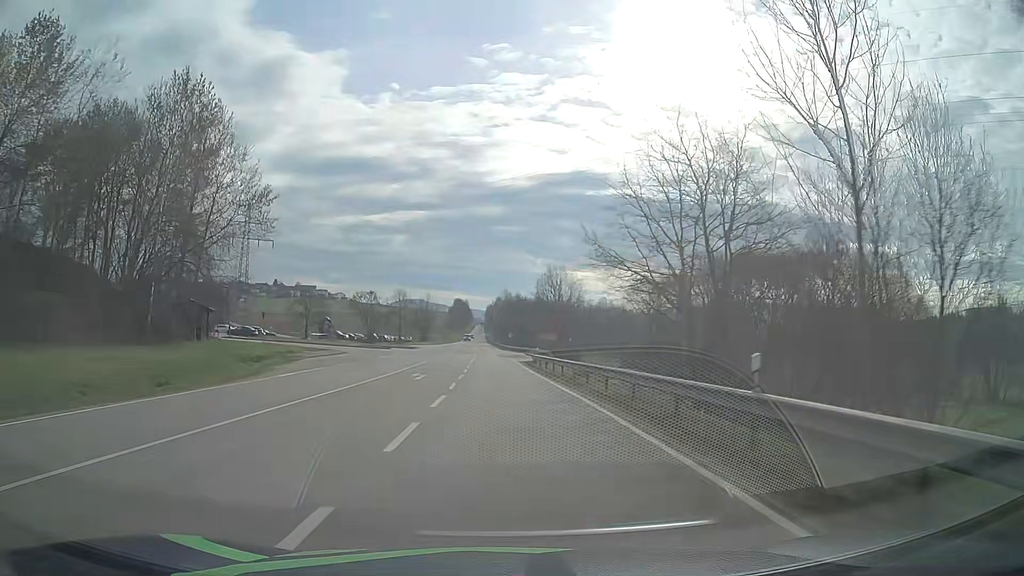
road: secondary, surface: asphalt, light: Day
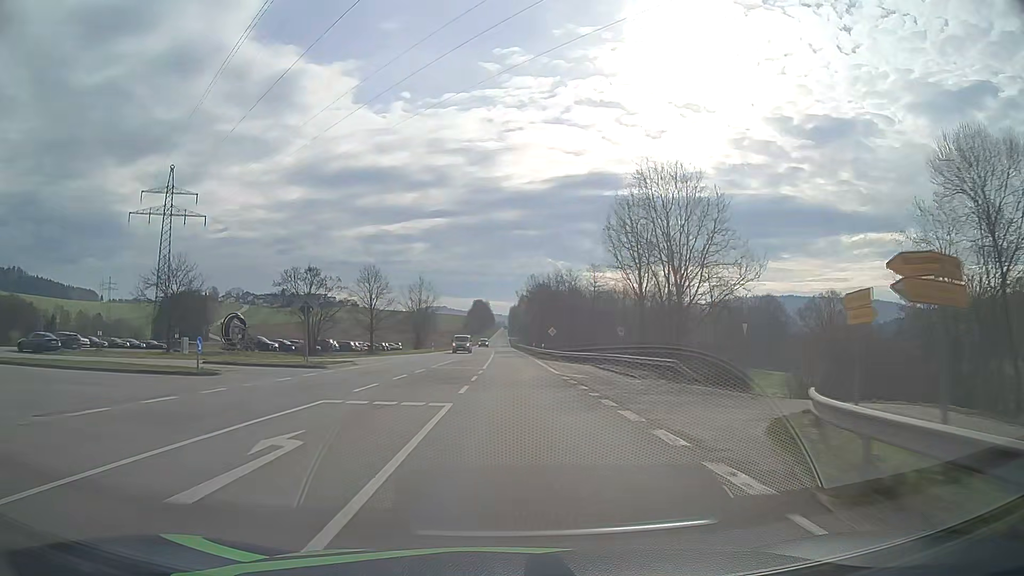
(-1.2, +50.2) m; -2°
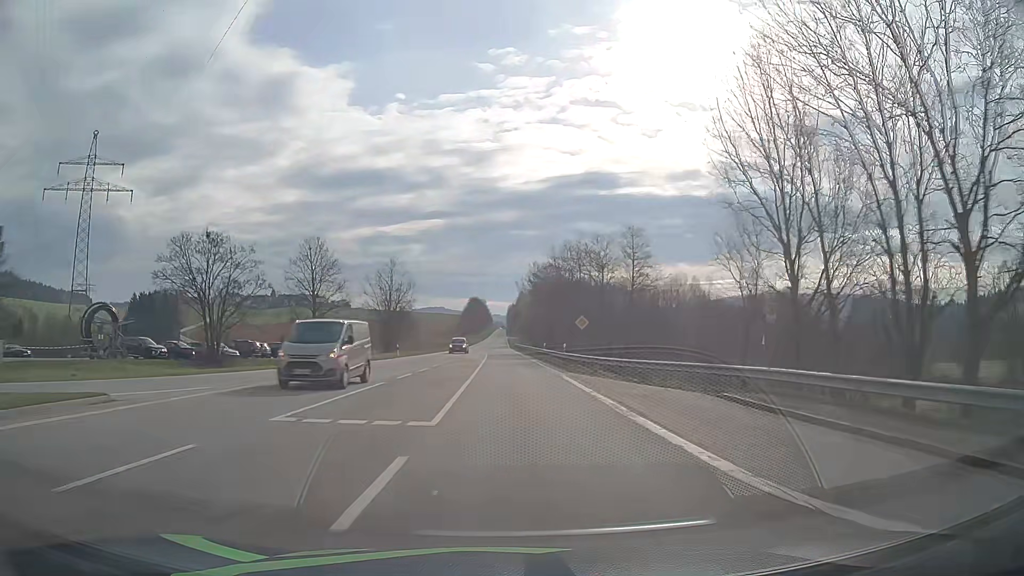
(-0.1, +25.3) m; 0°
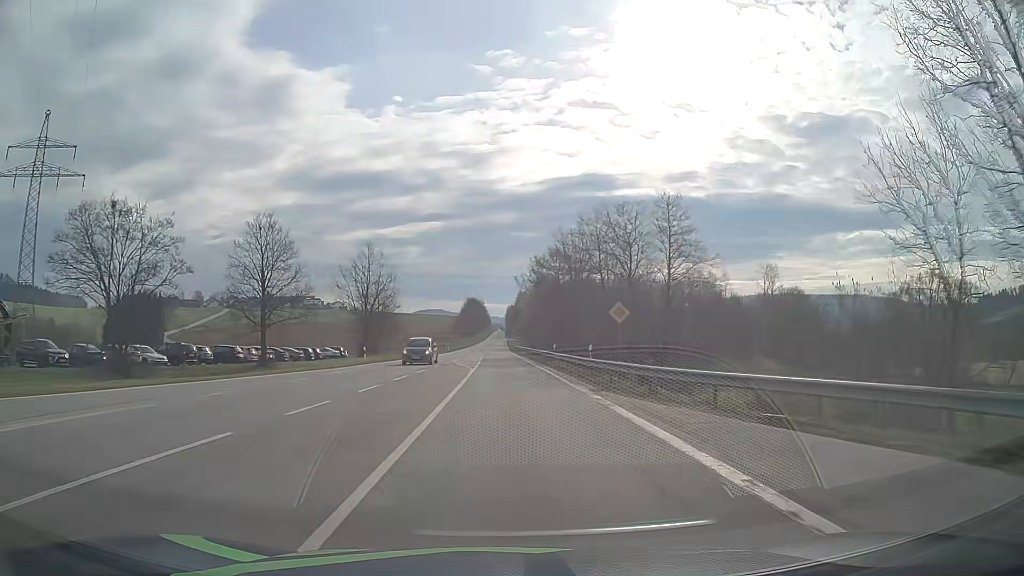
(+0.1, +12.7) m; 0°
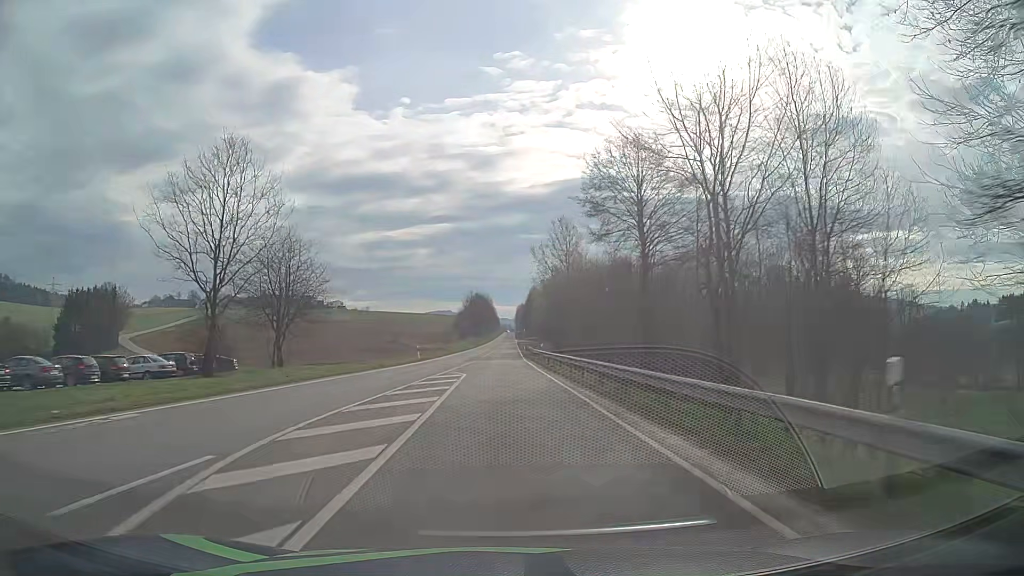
(-0.2, +37.9) m; -1°
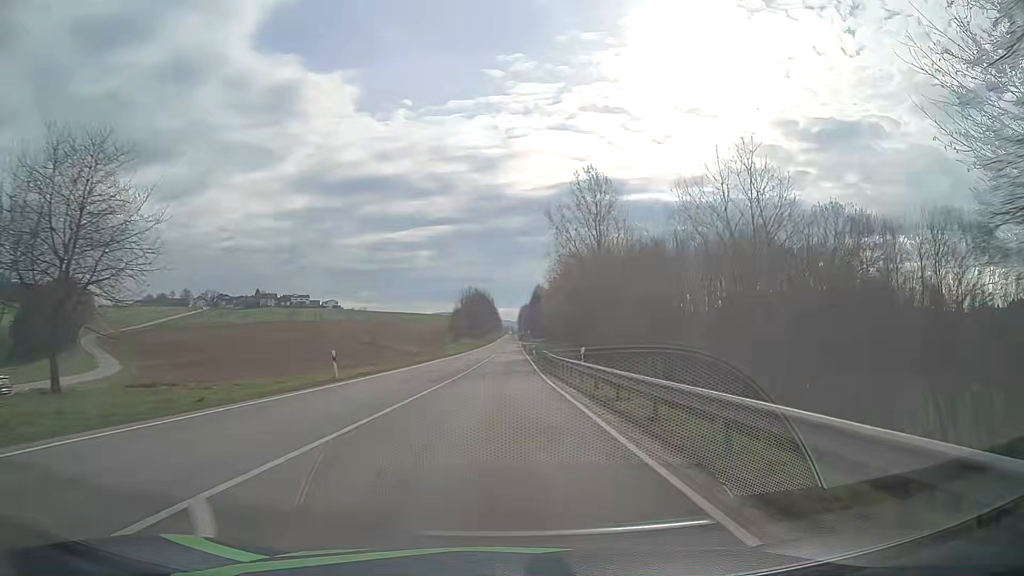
(-0.1, +25.2) m; 0°
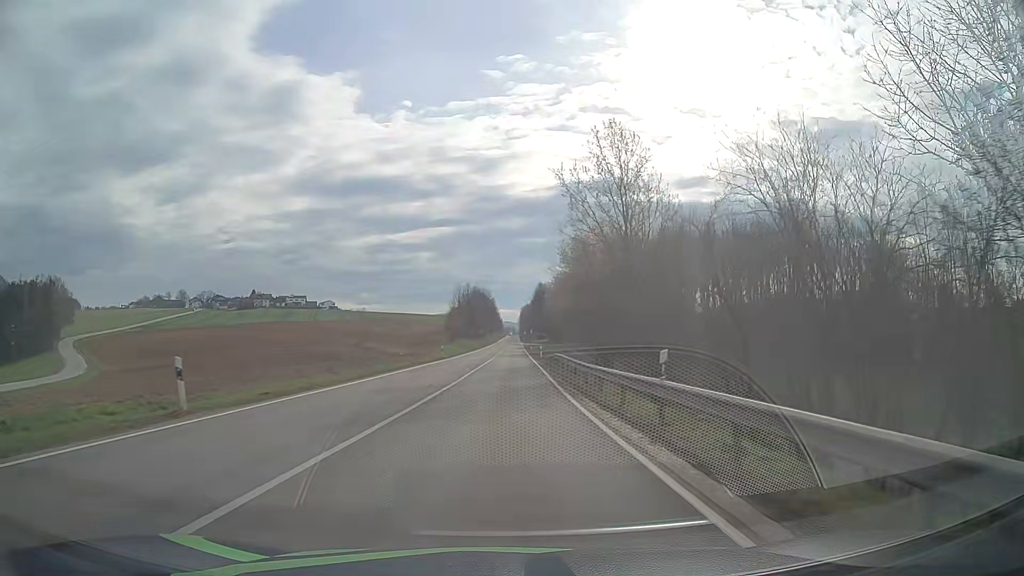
(0.0, +12.6) m; 0°
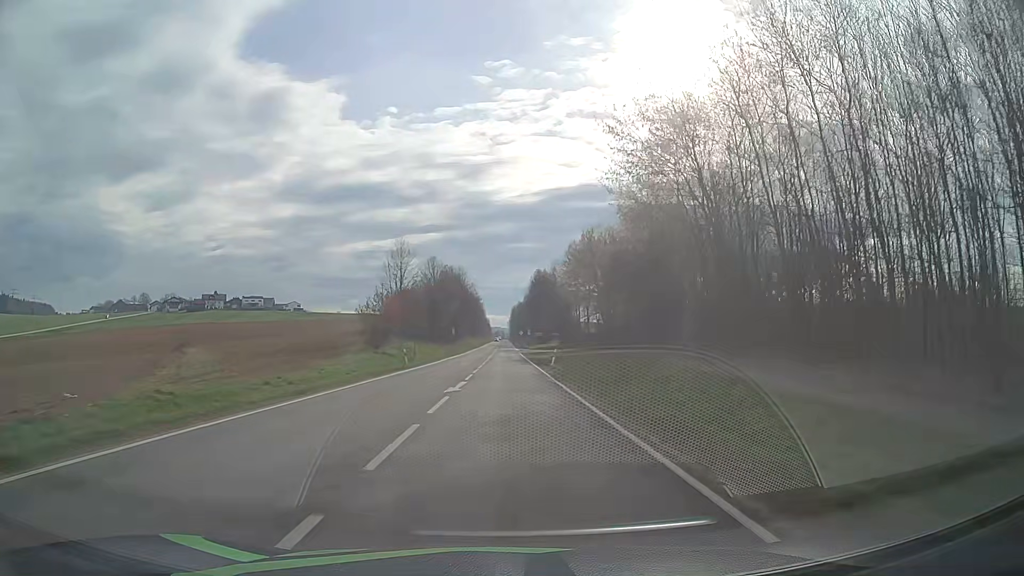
(+0.5, +63.4) m; +1°
(0, +10) (0, +20) (0, +30) (0, +40) (0, +50) (0, +60) (0, +70) (0, +80) (0, +90) (0, +100) m
